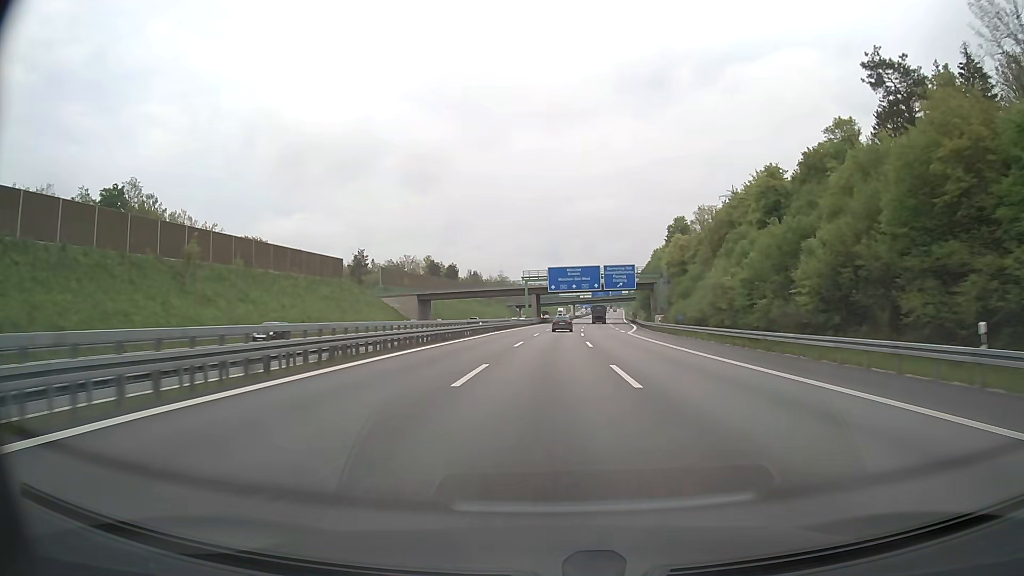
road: motorway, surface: asphalt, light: Day
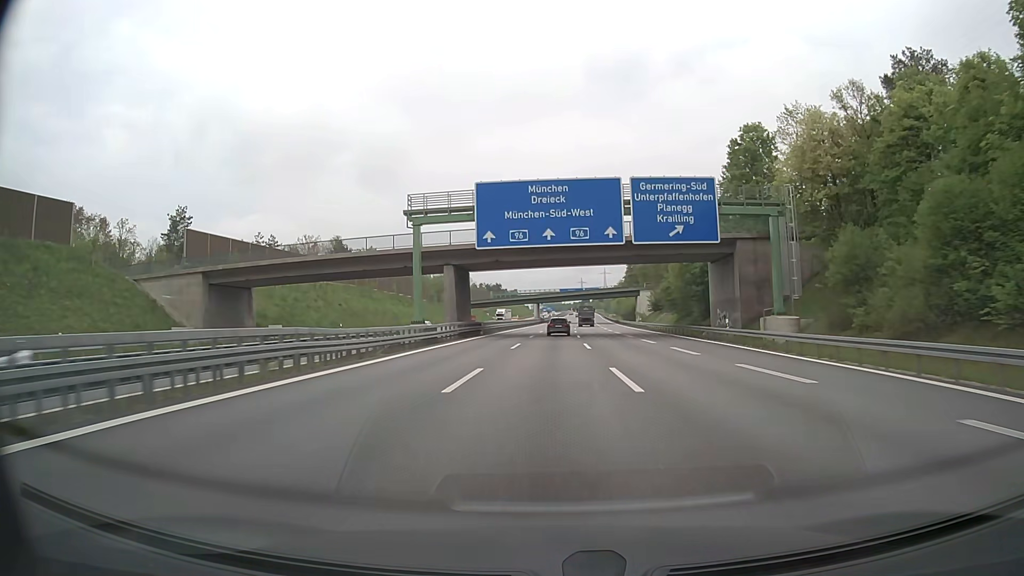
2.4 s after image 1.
(+2.2, +73.2) m; +3°
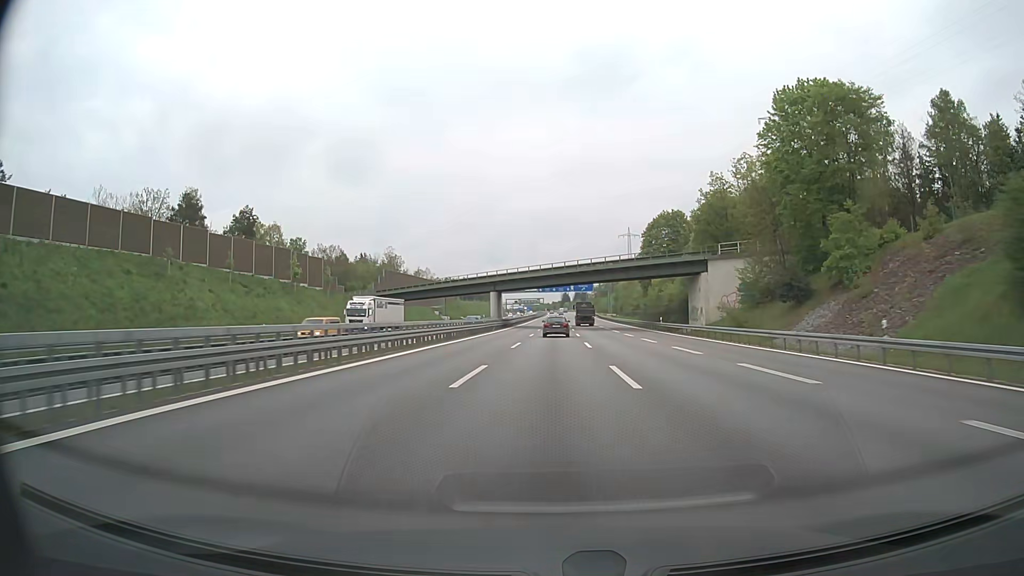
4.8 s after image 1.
(+1.3, +72.2) m; +1°
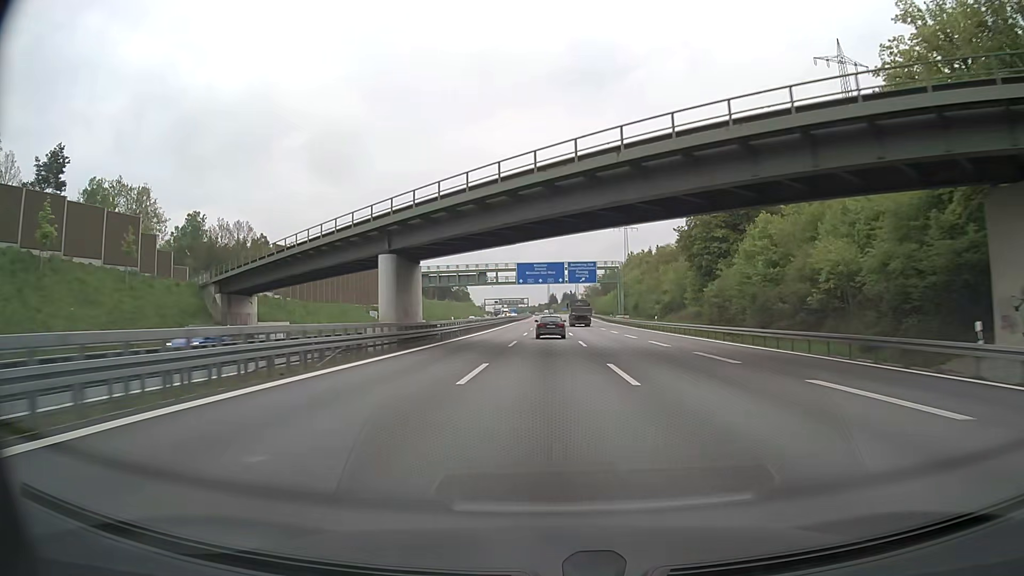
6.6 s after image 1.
(+1.1, +53.9) m; +2°
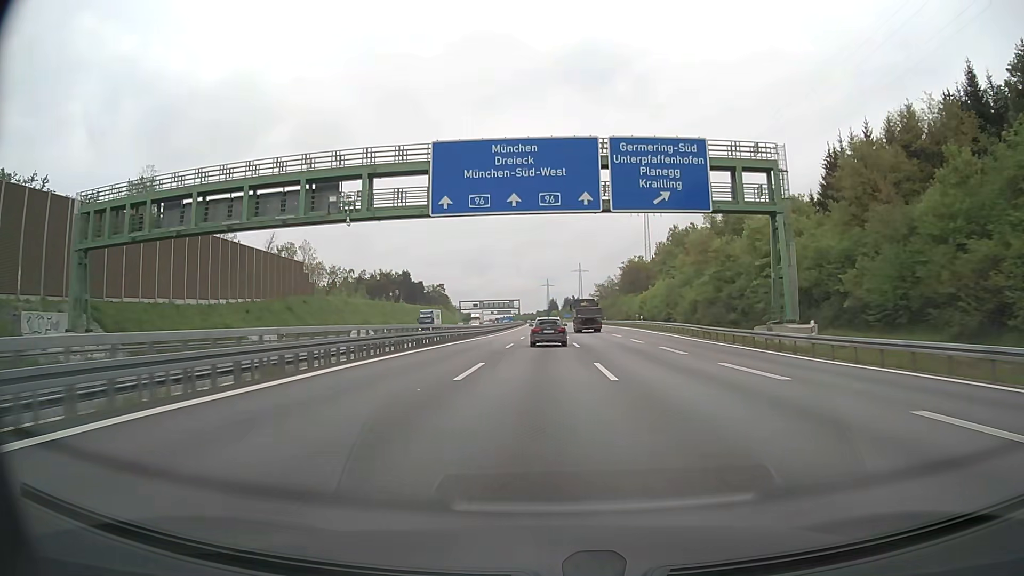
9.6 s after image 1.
(+0.4, +89.2) m; 0°
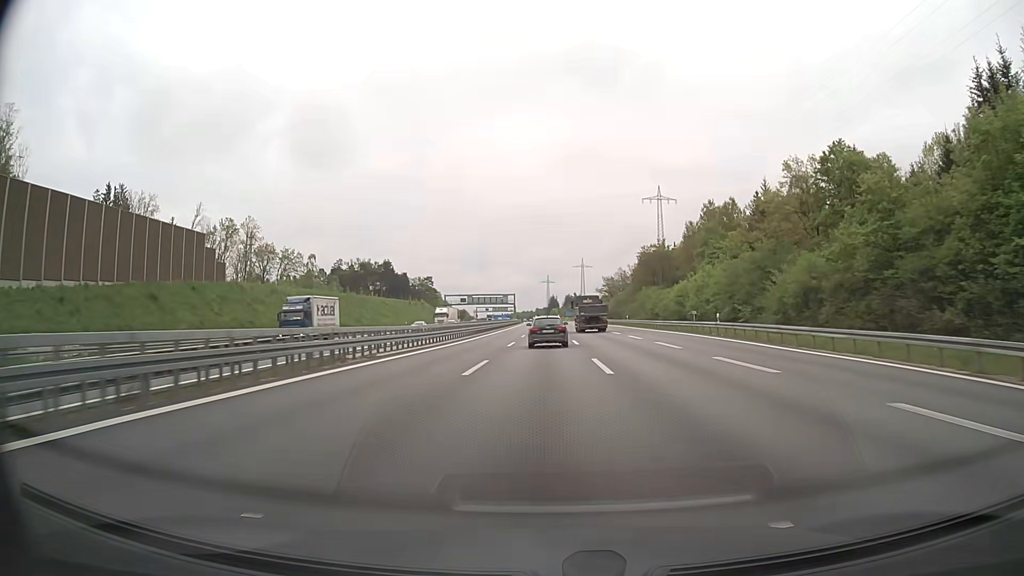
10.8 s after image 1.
(0.0, +35.0) m; 0°
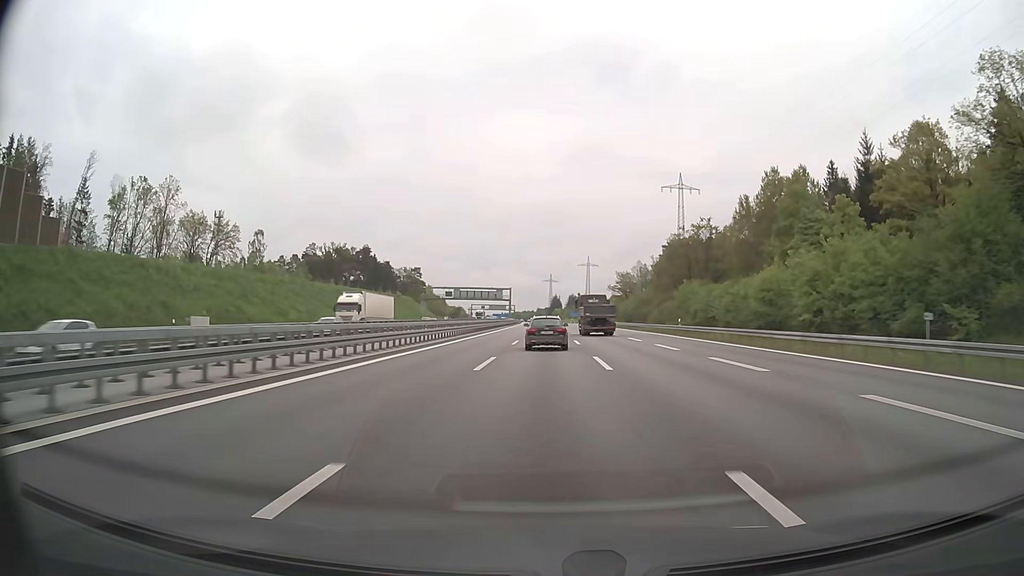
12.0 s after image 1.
(-0.1, +34.8) m; 0°
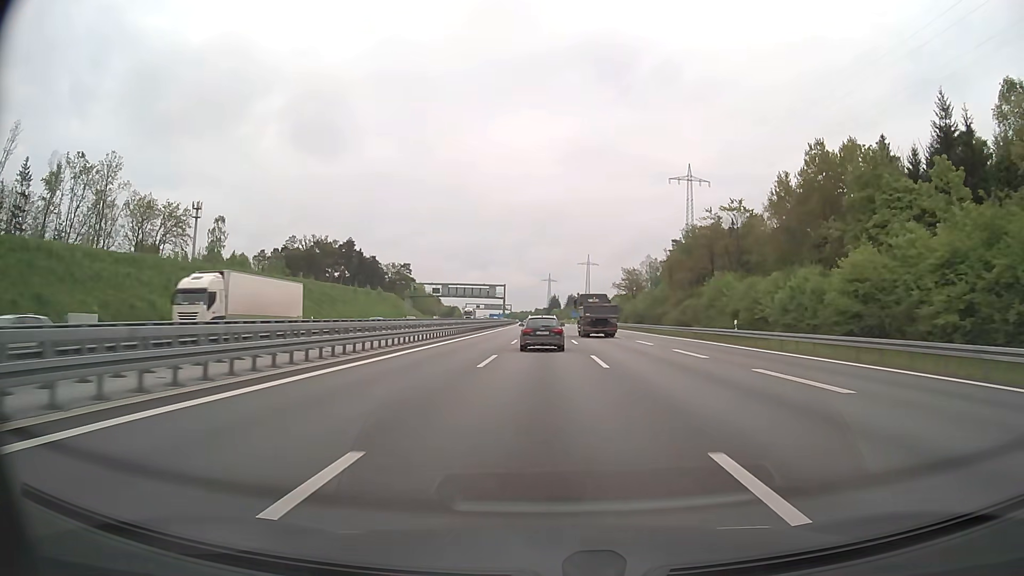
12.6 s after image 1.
(0.0, +17.3) m; 0°
(0, +10) (0, +20) (0, +30) (0, +40) (0, +50) (0, +60) (0, +70) (0, +80) (0, +90) (0, +100) m
